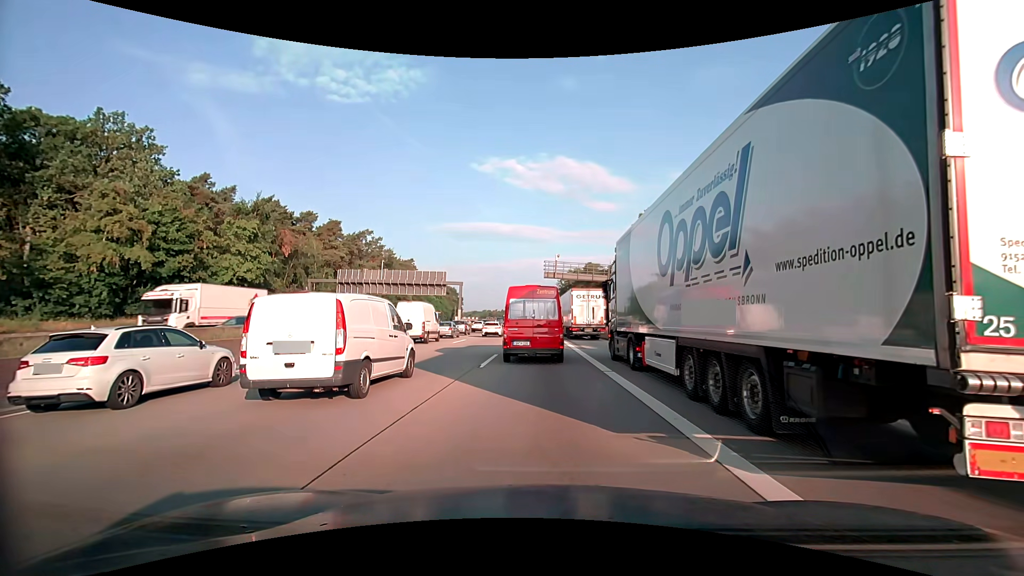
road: motorway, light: Day
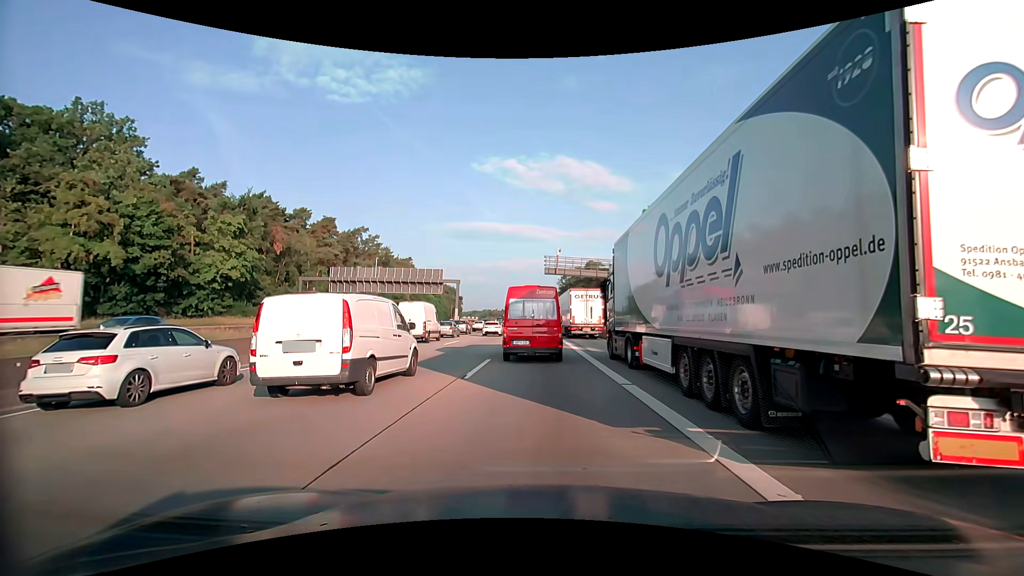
(0.0, +3.1) m; +1°
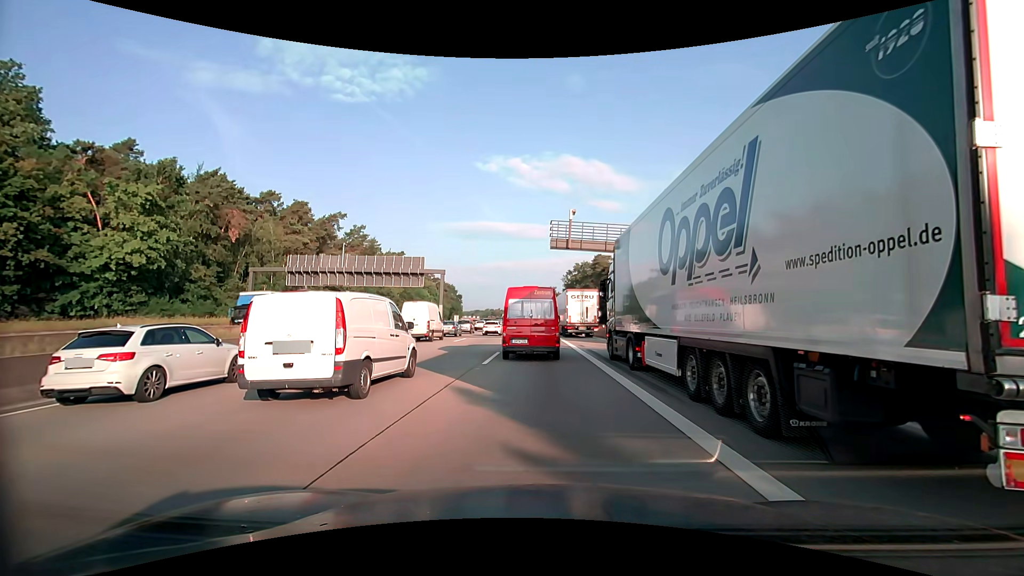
(-0.2, +14.4) m; -1°
(0, +10) (0, +20) (0, +30) (0, +40) (-1, +50) (-1, +60) (-1, +70) (-2, +80) (-2, +90) (-3, +100) m
